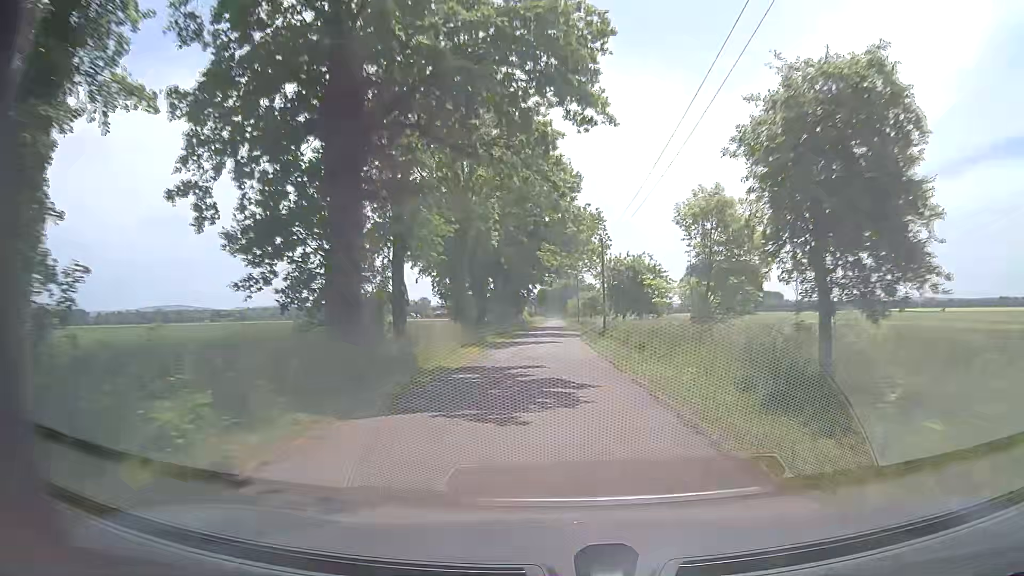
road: unclassified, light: Day
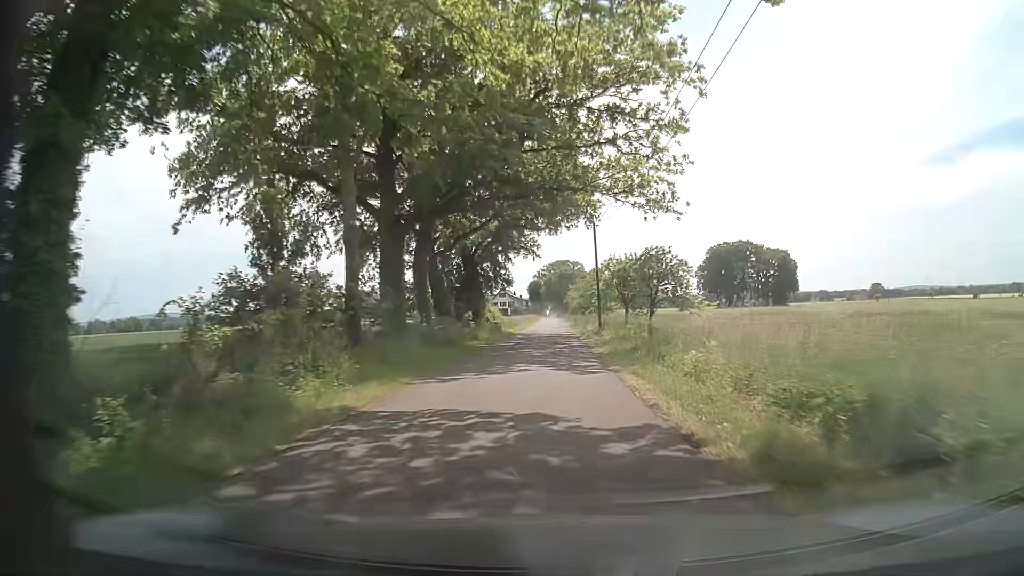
(-0.1, +49.0) m; +1°
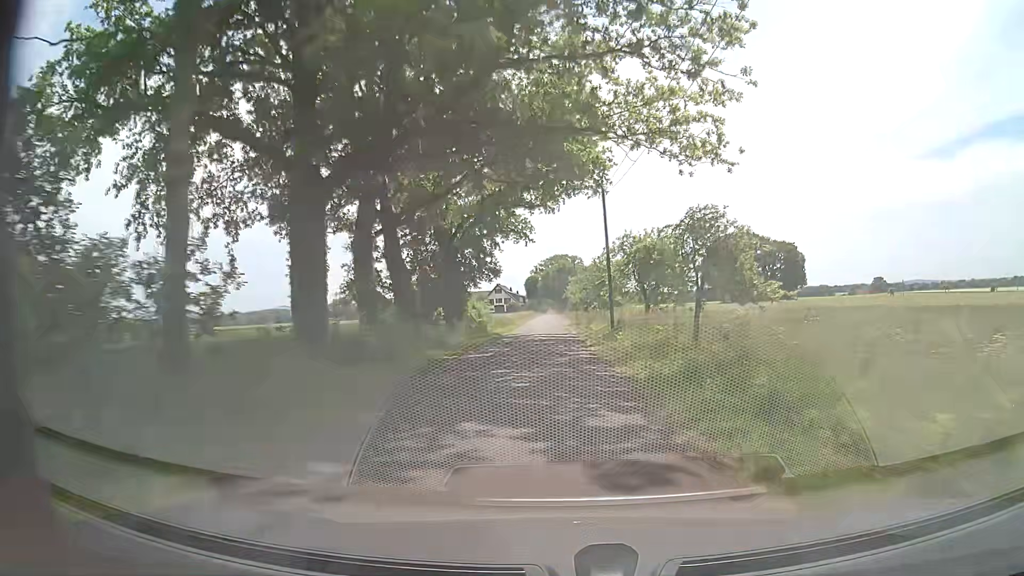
(-0.1, +9.8) m; -1°
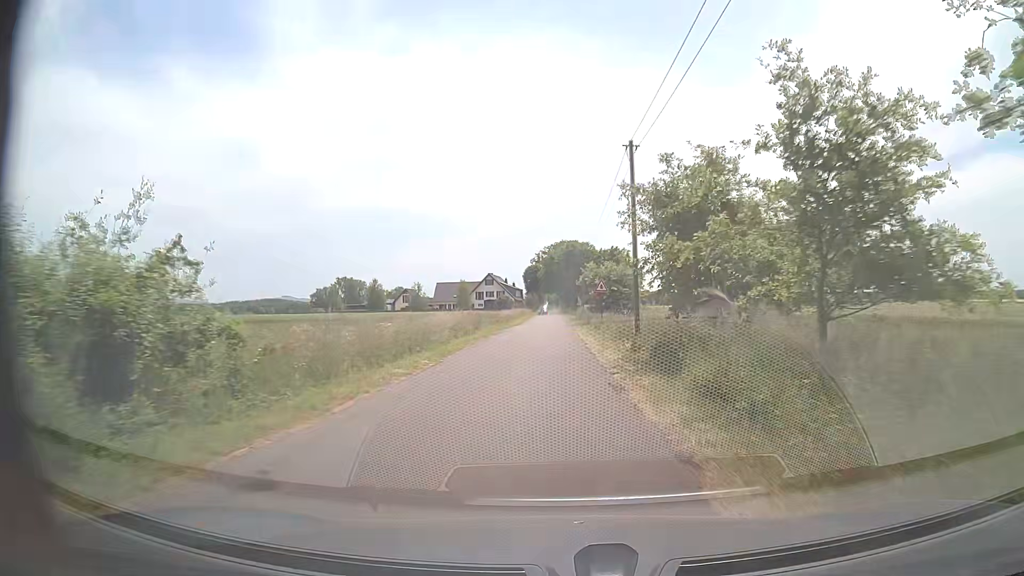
(-0.1, +45.6) m; 0°
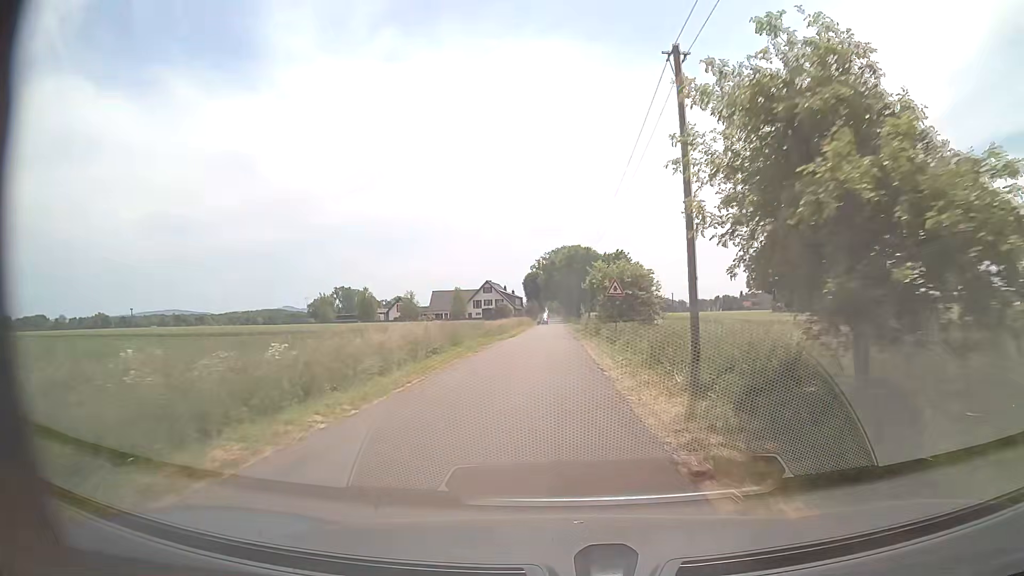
(0.0, +8.4) m; 0°
(0, +10) (0, +20) (0, +30) (0, +40) (0, +50) (0, +60) (0, +70) (-1, +80) (-1, +90) (-1, +100) m
